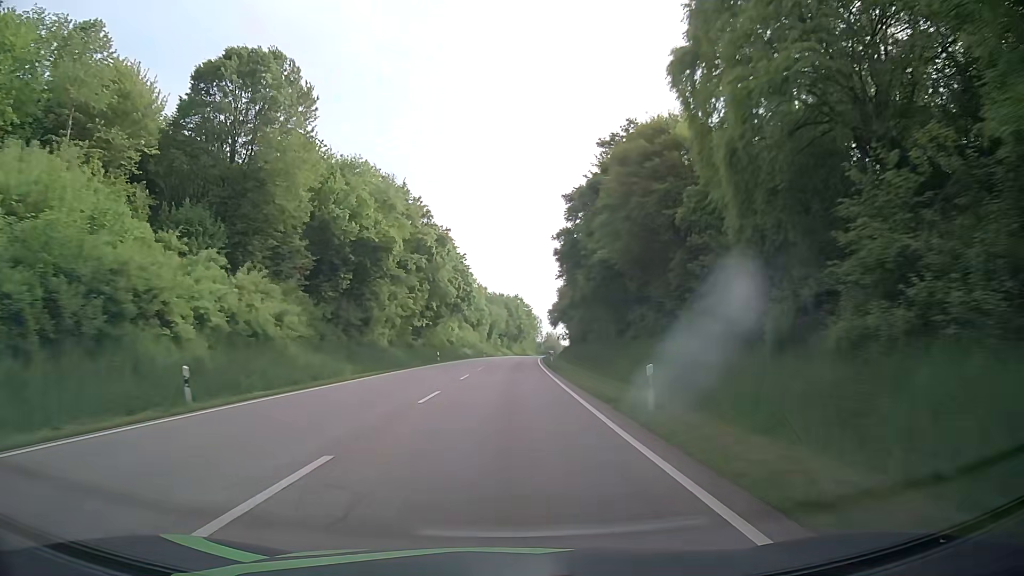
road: primary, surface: asphalt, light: Day
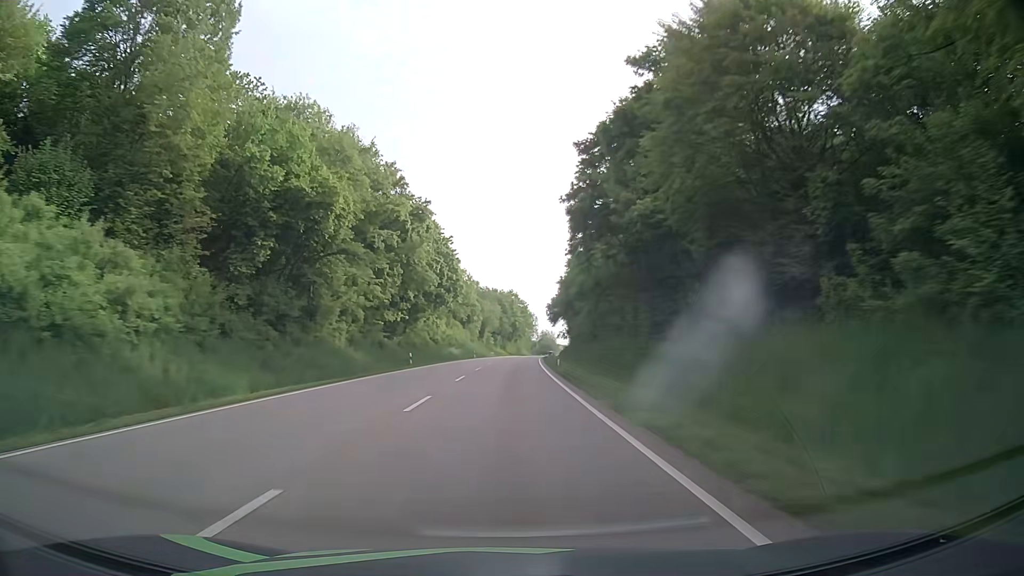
(+0.2, +14.0) m; +1°
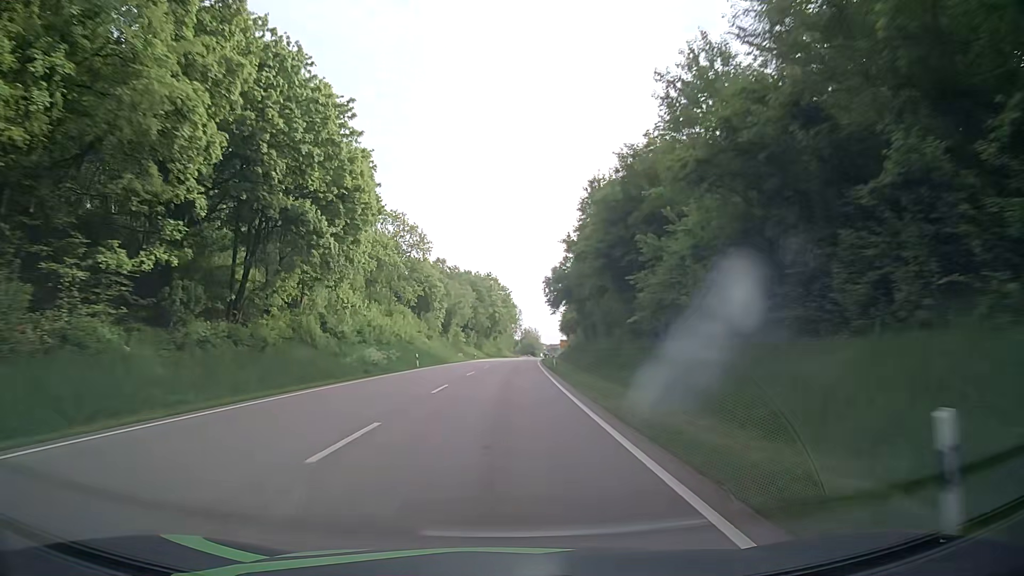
(+0.5, +42.3) m; +2°
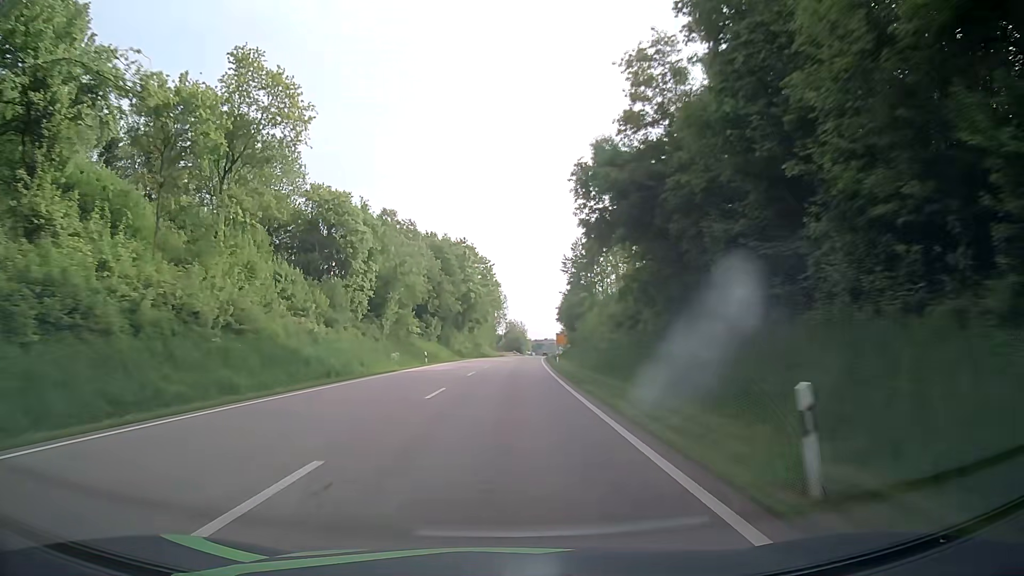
(+0.3, +42.9) m; +1°
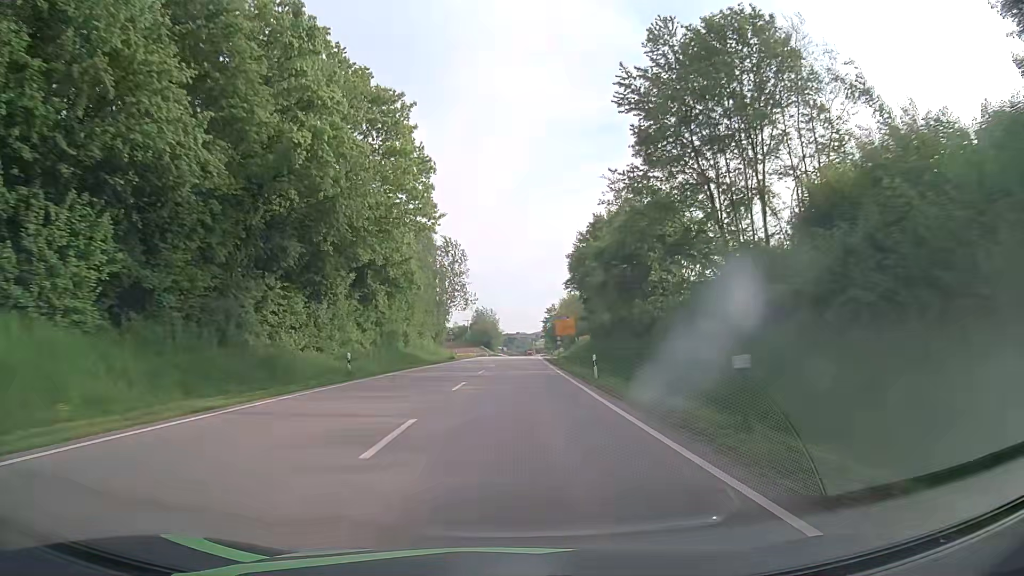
(+1.4, +70.6) m; +3°
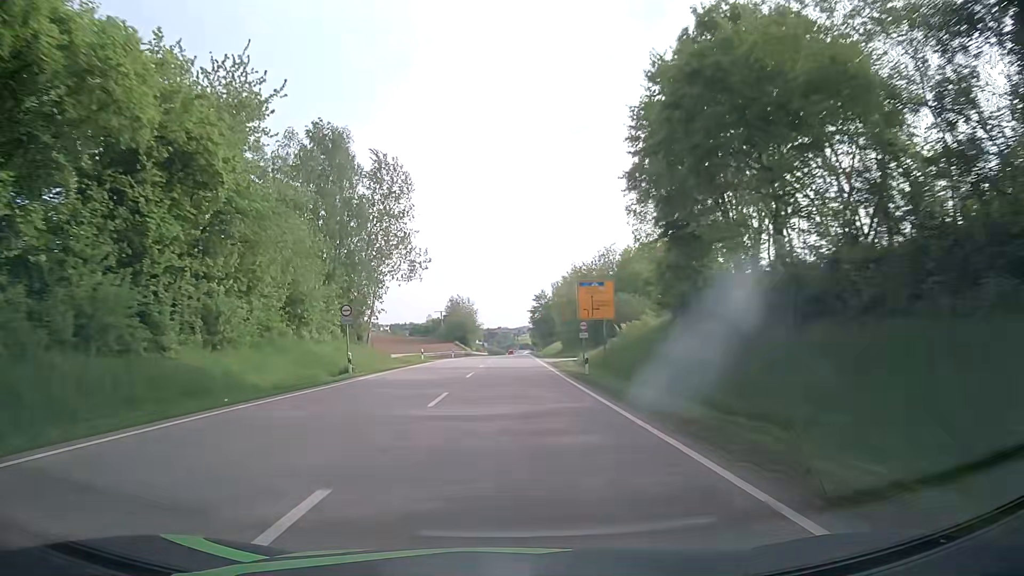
(+0.5, +41.3) m; +1°
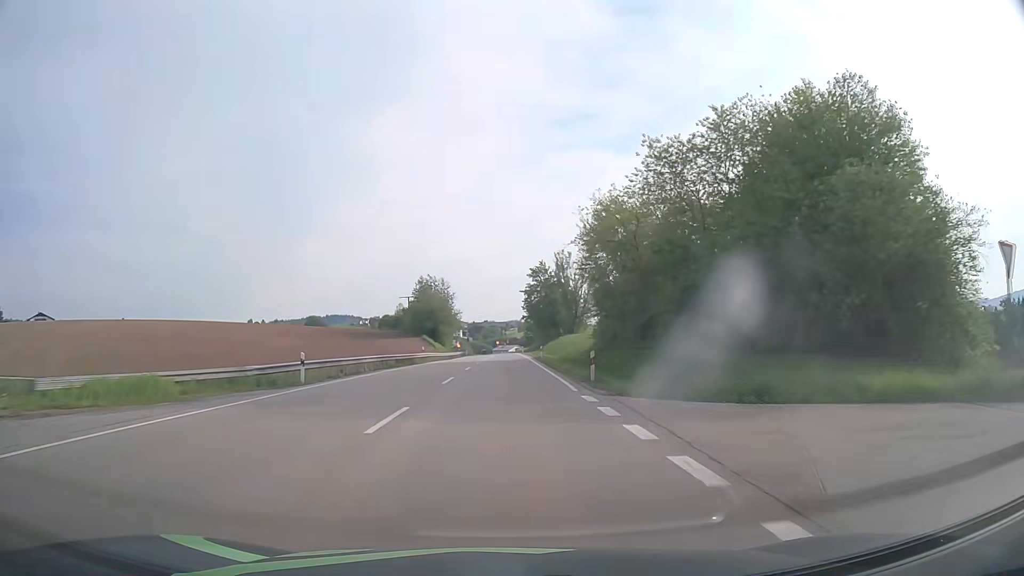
(+0.9, +52.8) m; +1°
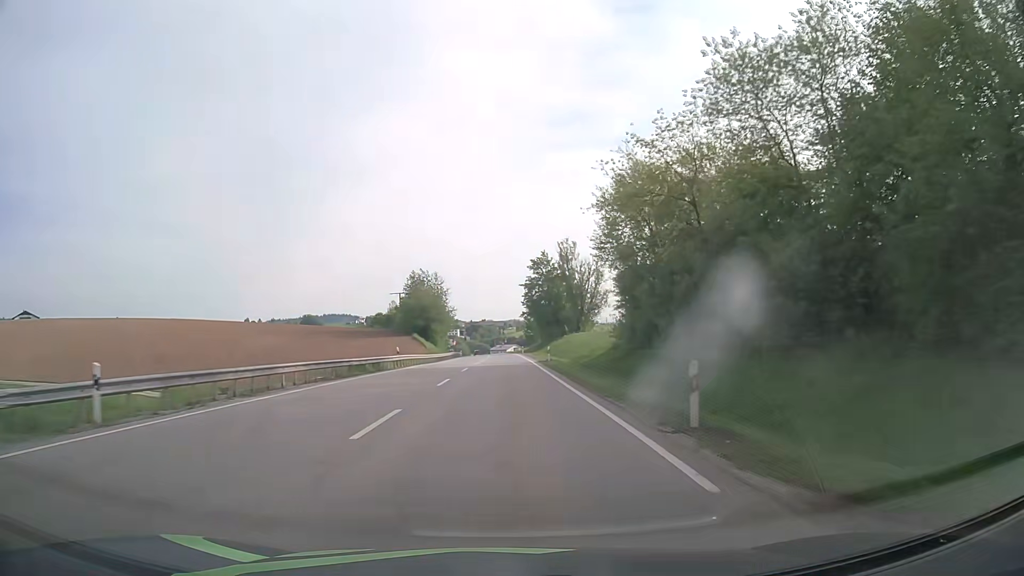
(0.0, +12.6) m; 0°
(0, +10) (0, +20) (0, +30) (0, +40) (0, +50) (0, +60) (0, +70) (0, +80) (0, +90) (0, +100) m
